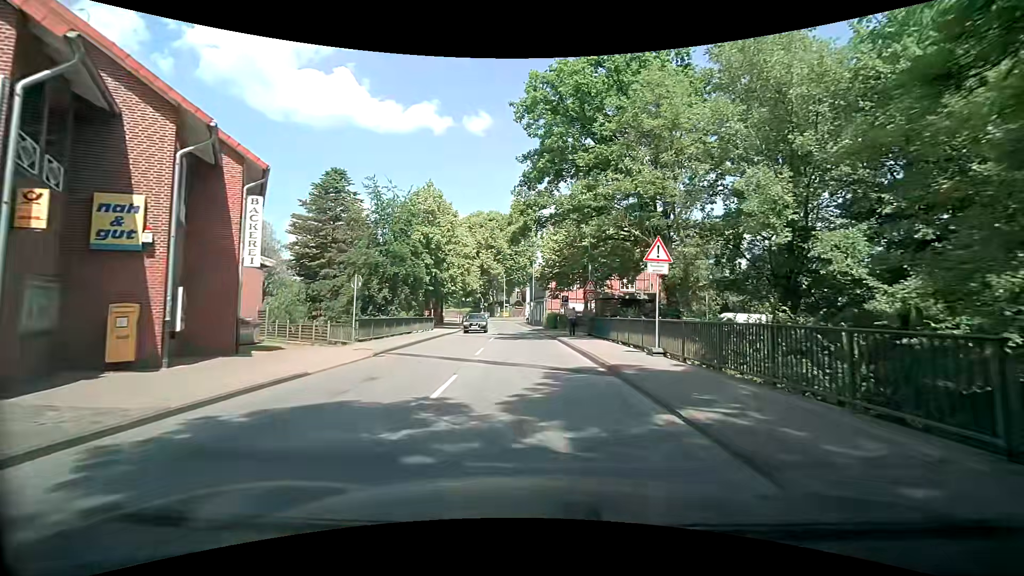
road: secondary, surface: asphalt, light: Day
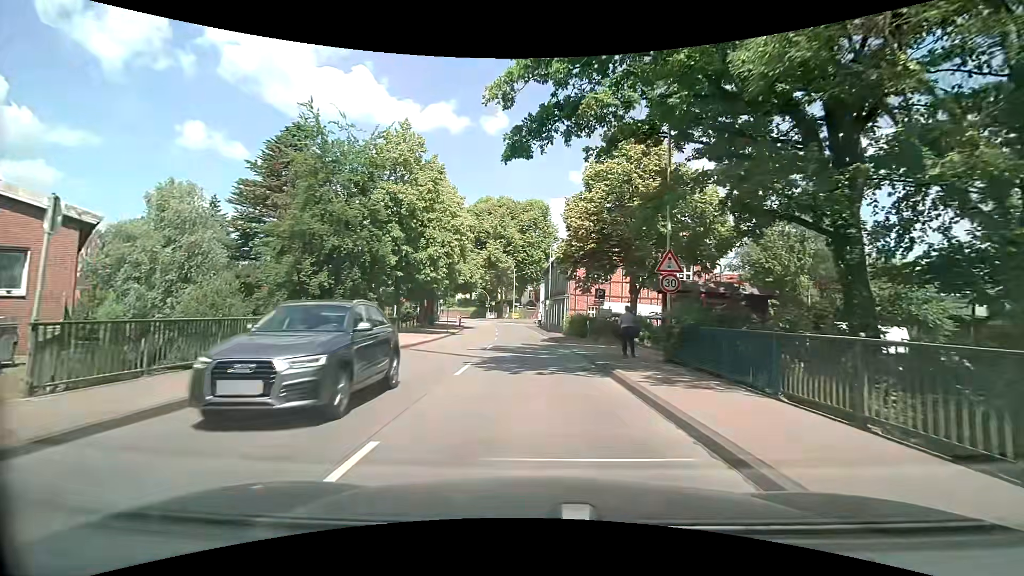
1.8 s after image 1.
(0.0, +15.0) m; -1°
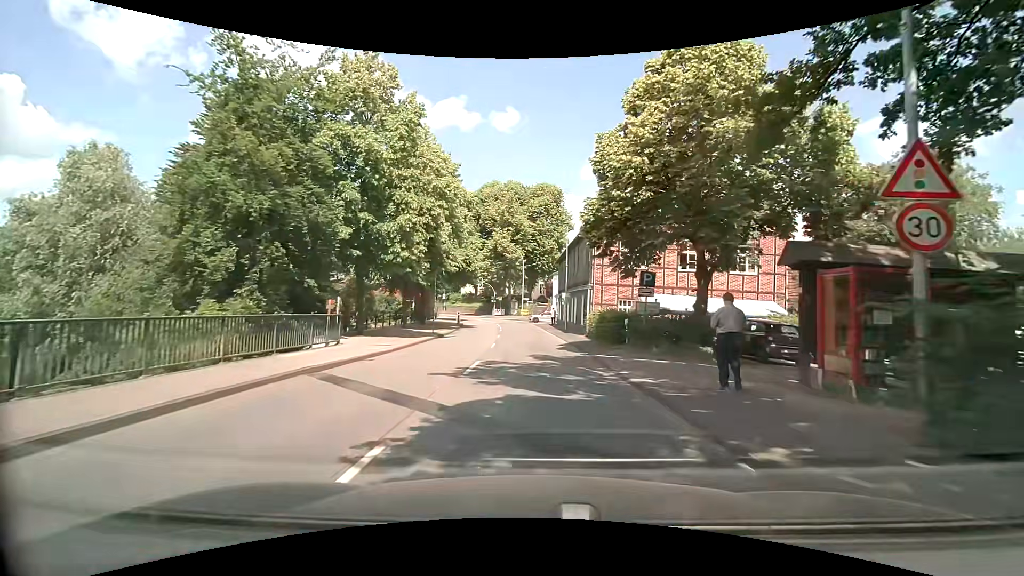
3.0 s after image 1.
(-0.1, +9.4) m; -2°
